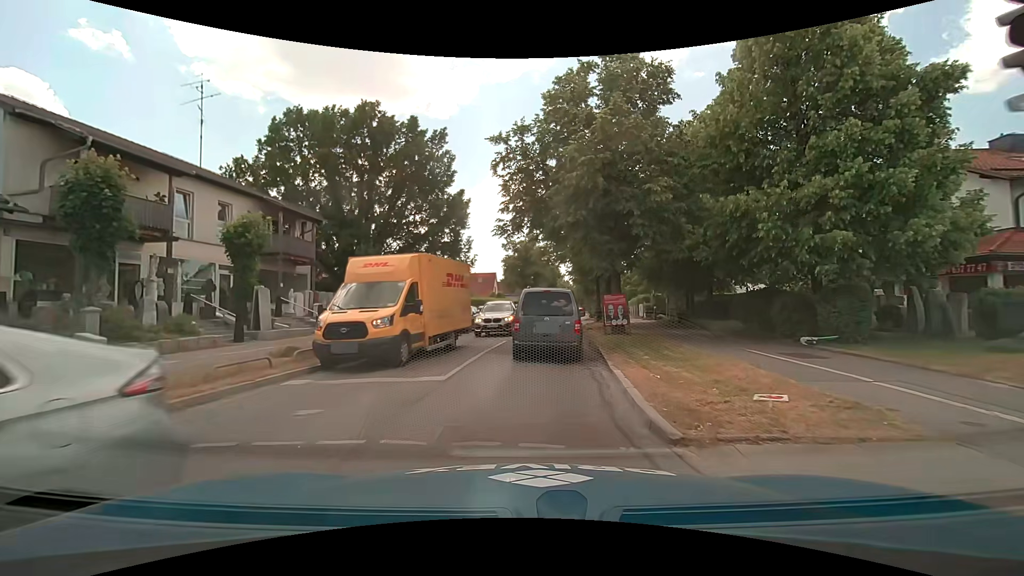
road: secondary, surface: asphalt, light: Day
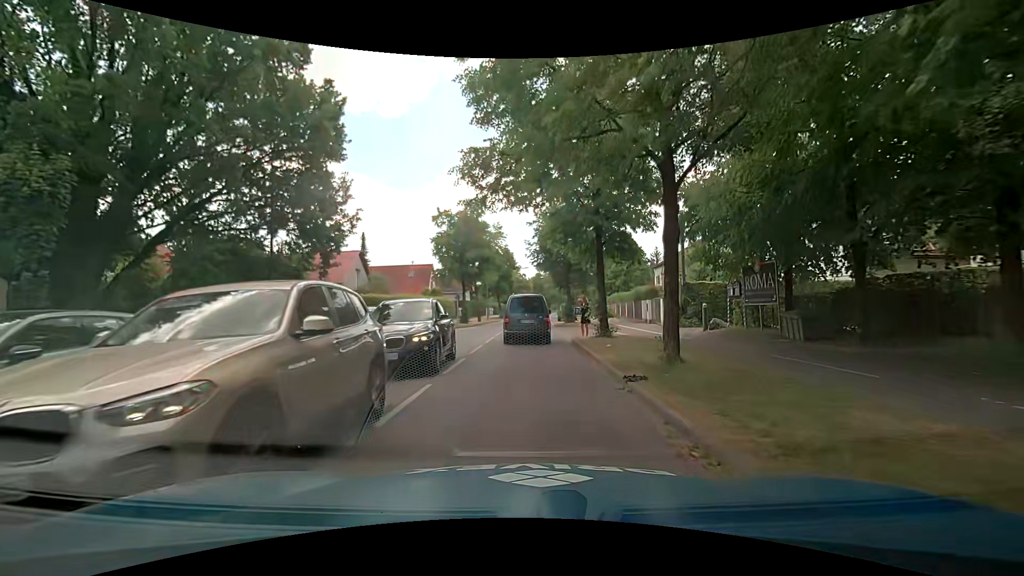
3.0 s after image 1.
(+0.8, +20.0) m; +5°
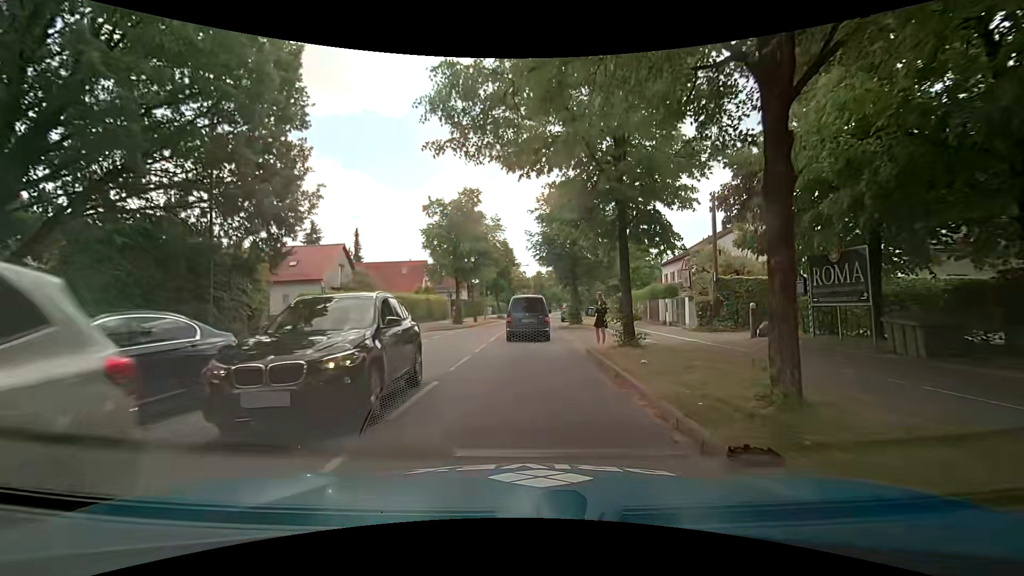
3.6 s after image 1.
(0.0, +4.2) m; 0°
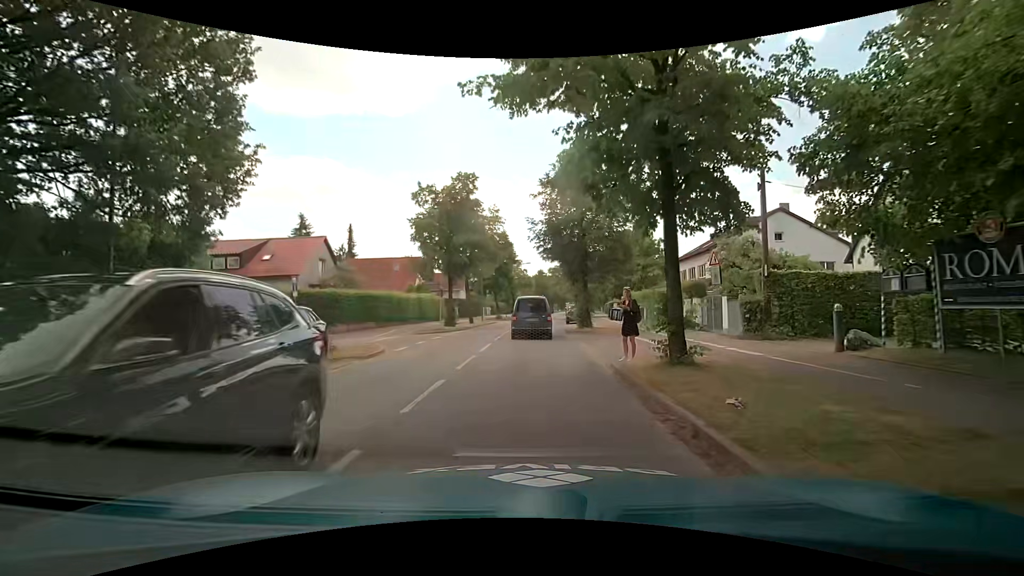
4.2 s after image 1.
(0.0, +4.3) m; 0°
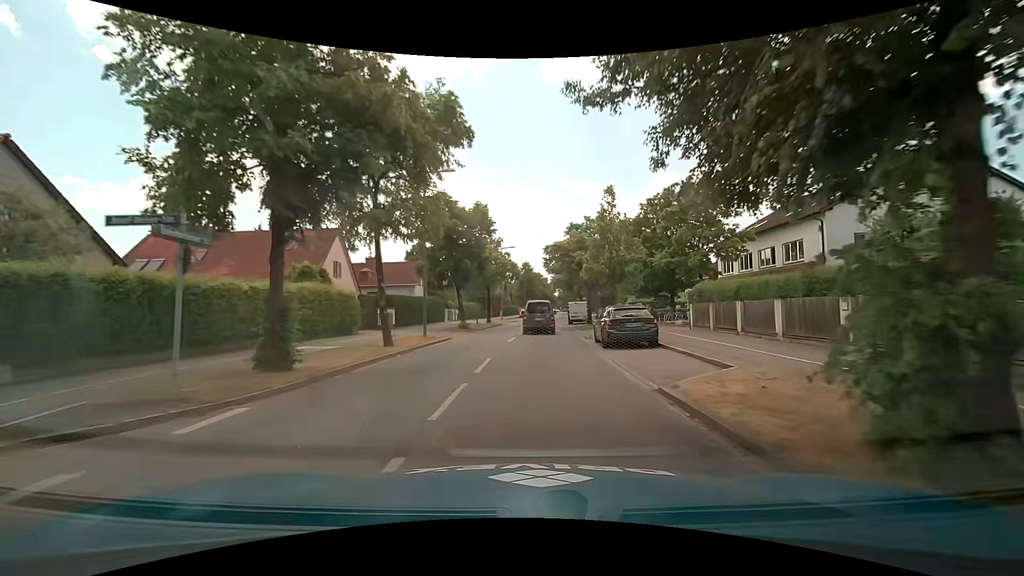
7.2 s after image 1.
(-0.1, +23.1) m; +2°
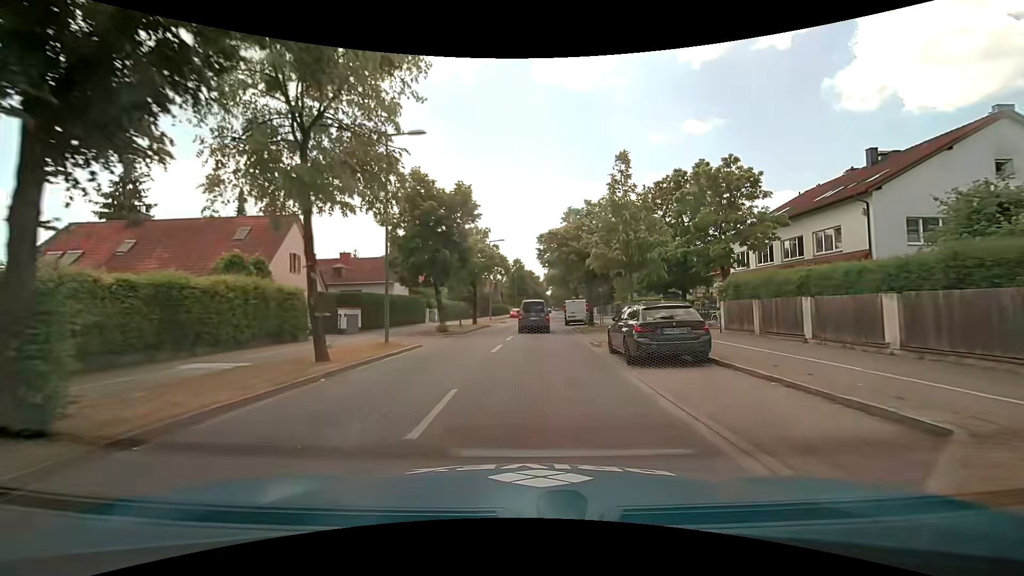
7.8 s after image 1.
(0.0, +5.4) m; +1°
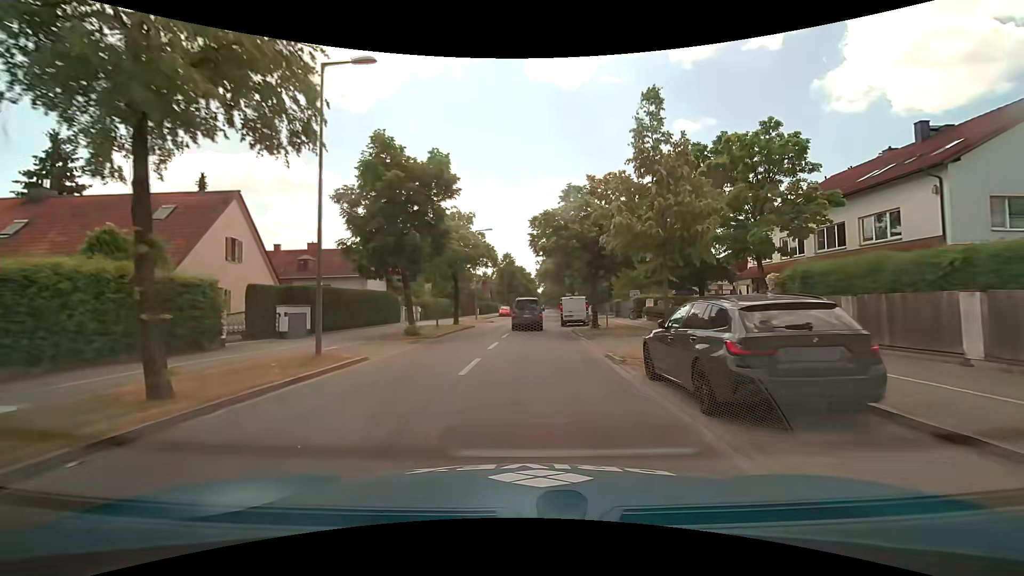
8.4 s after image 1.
(0.0, +5.6) m; +1°
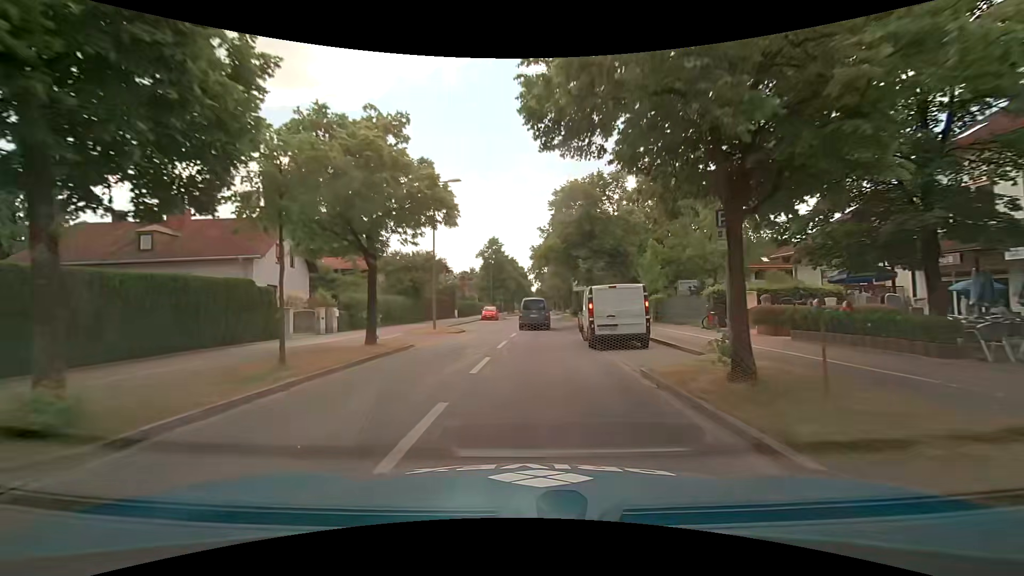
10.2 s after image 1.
(+0.1, +18.0) m; 0°
(0, +10) (0, +20) (+1, +30) (+2, +40) (+2, +50) (+3, +60) (+3, +70) (+4, +80) (+4, +90) (+5, +100) m
